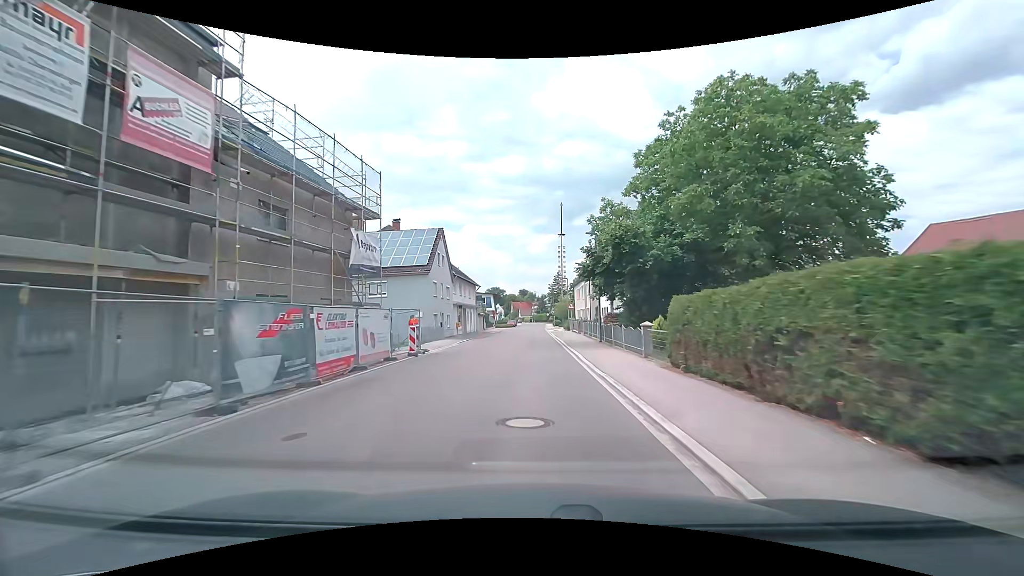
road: tertiary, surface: asphalt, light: Day
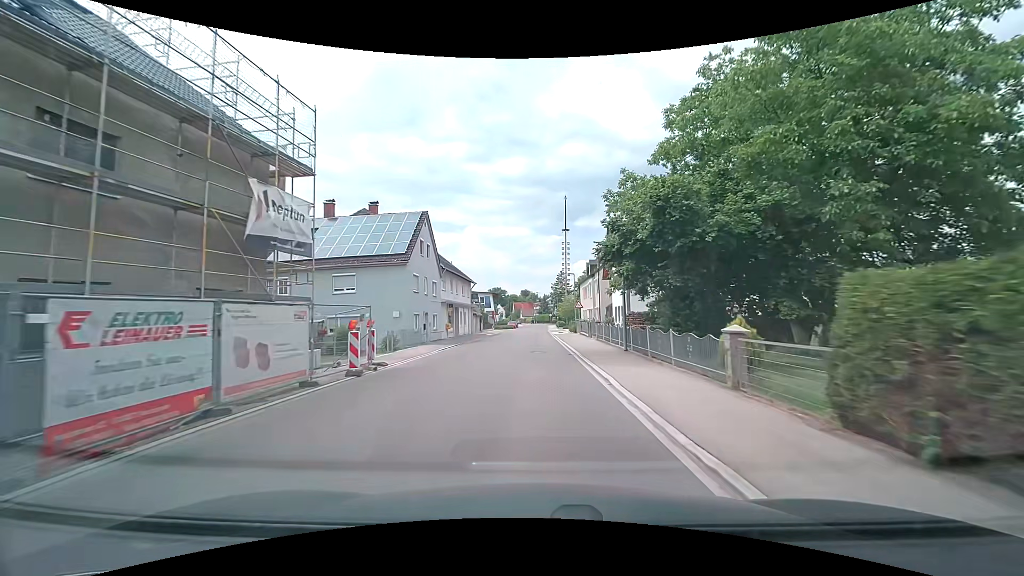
(0.0, +7.1) m; 0°
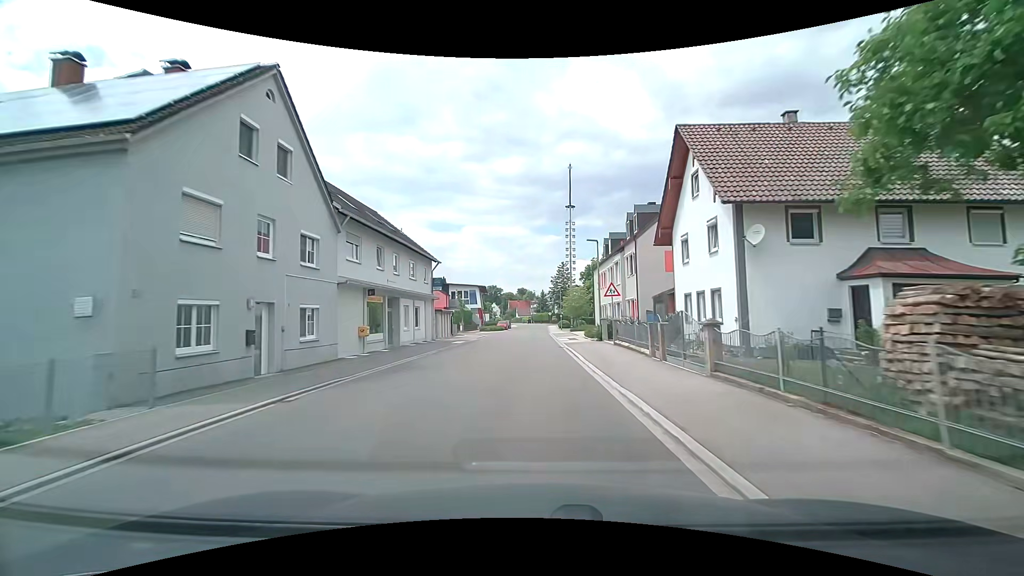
(0.0, +21.3) m; 0°
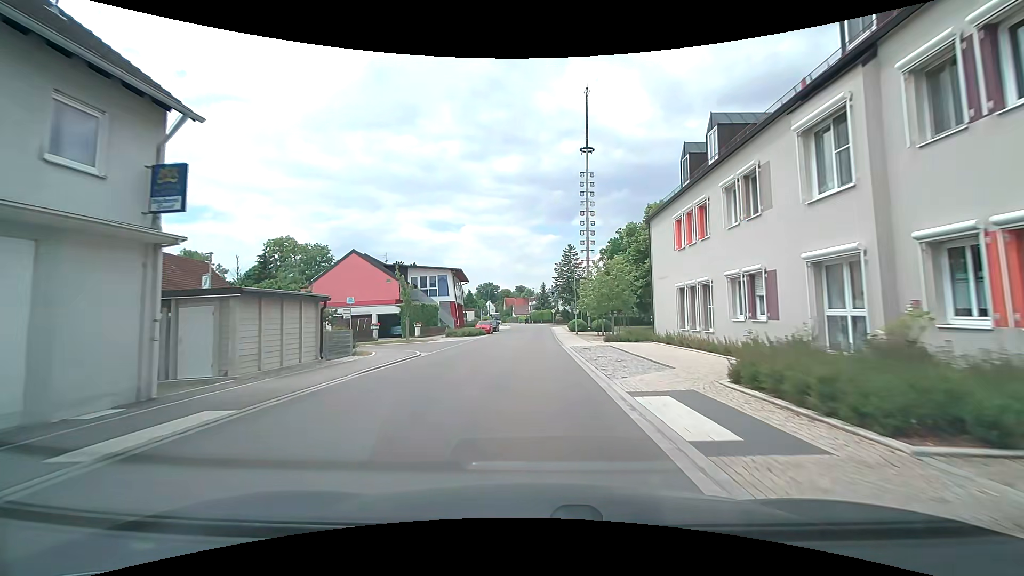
(+0.3, +28.2) m; 0°
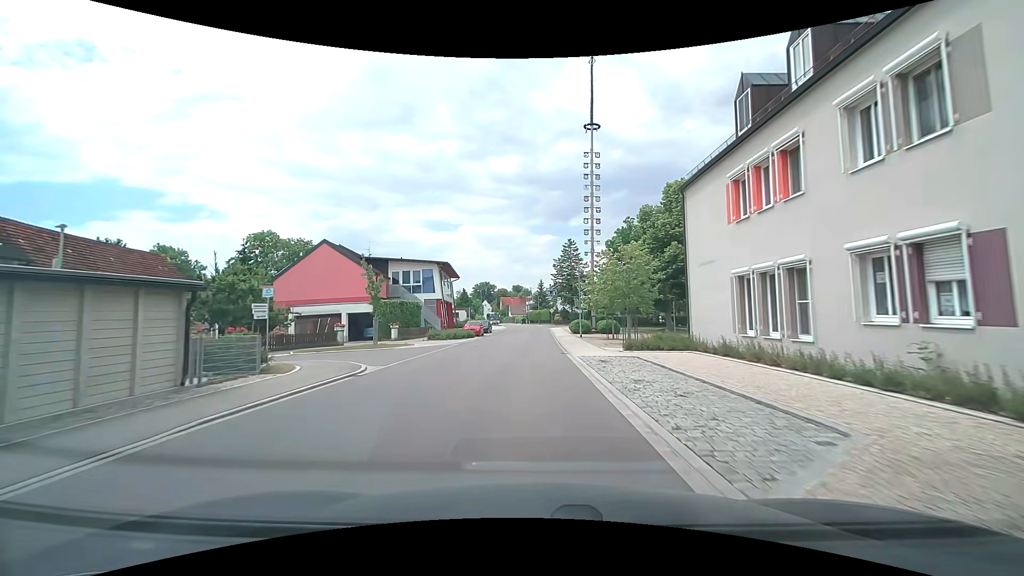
(0.0, +7.0) m; +1°
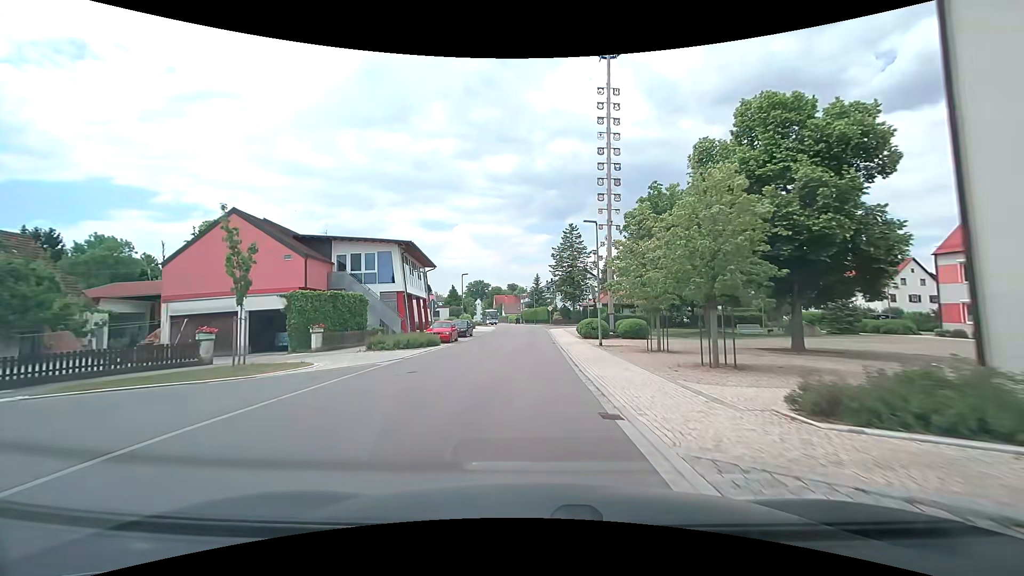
(0.0, +13.8) m; 0°
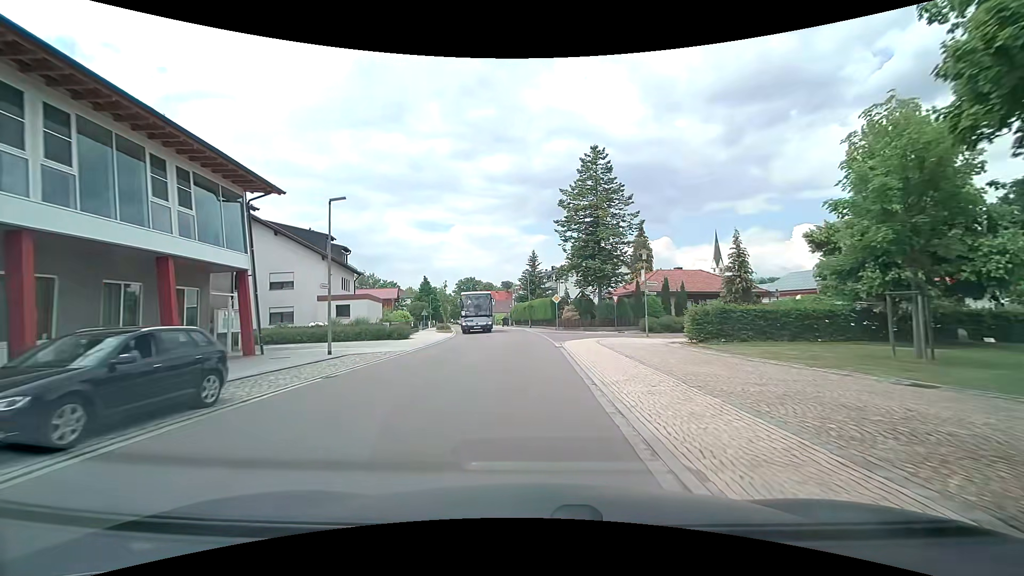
(+0.3, +34.2) m; +1°
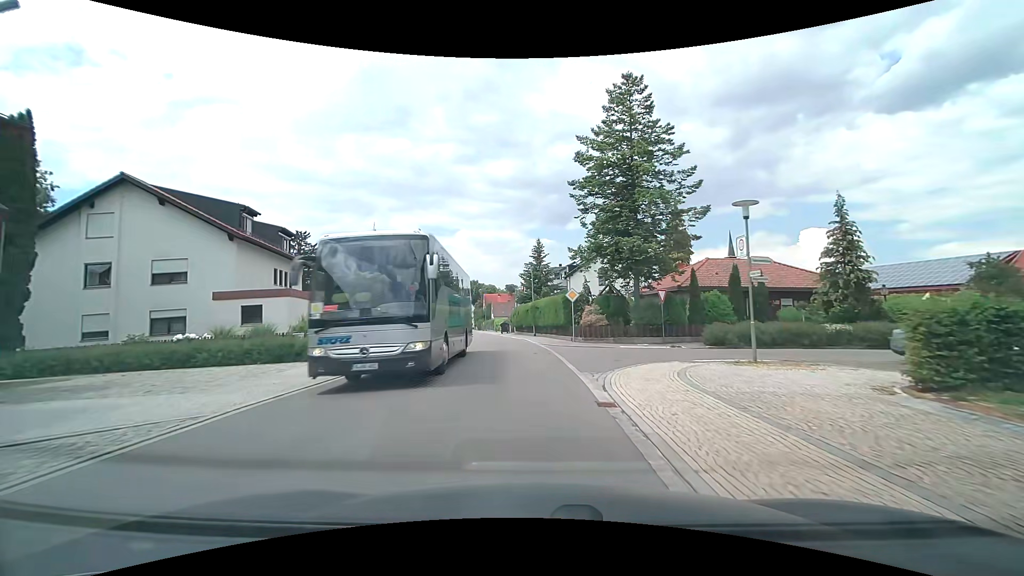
(0.0, +13.3) m; 0°
(0, +10) (-1, +20) (-2, +30) (-3, +40) (-5, +50) (-7, +60) (-9, +69) (-10, +79) (-12, +89) (-14, +99) m
